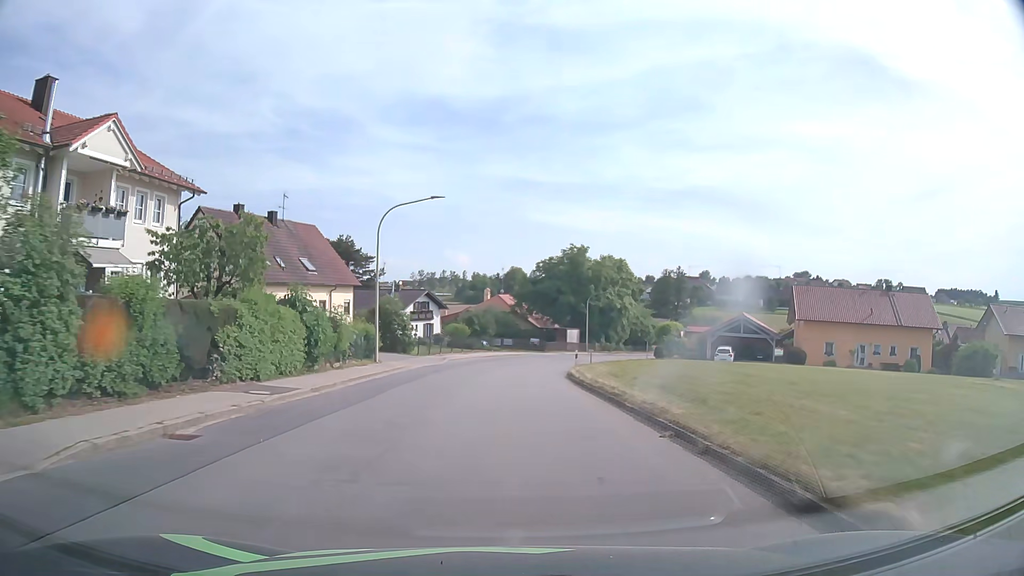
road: tertiary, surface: asphalt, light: Day
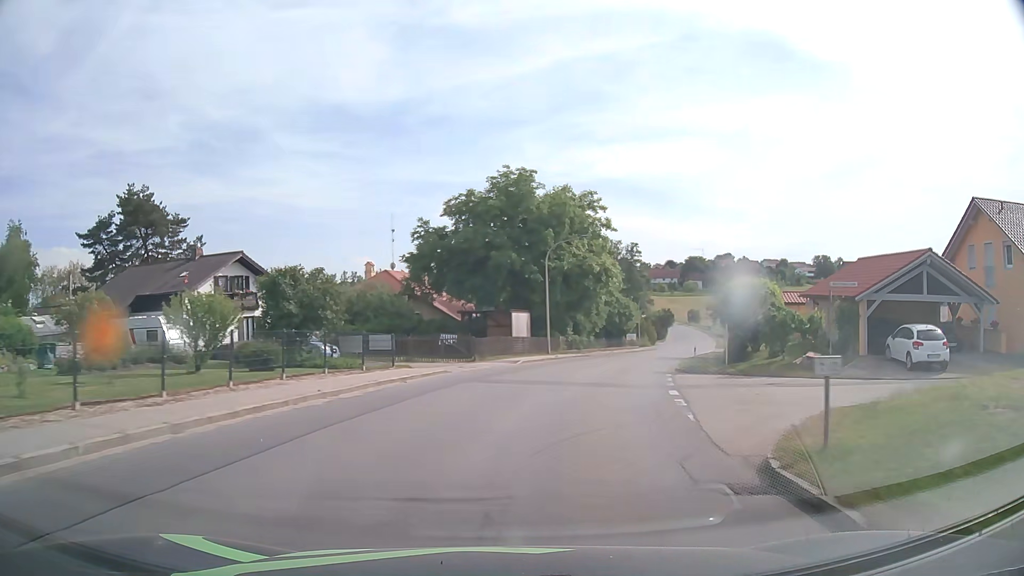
(+1.1, +38.2) m; +7°
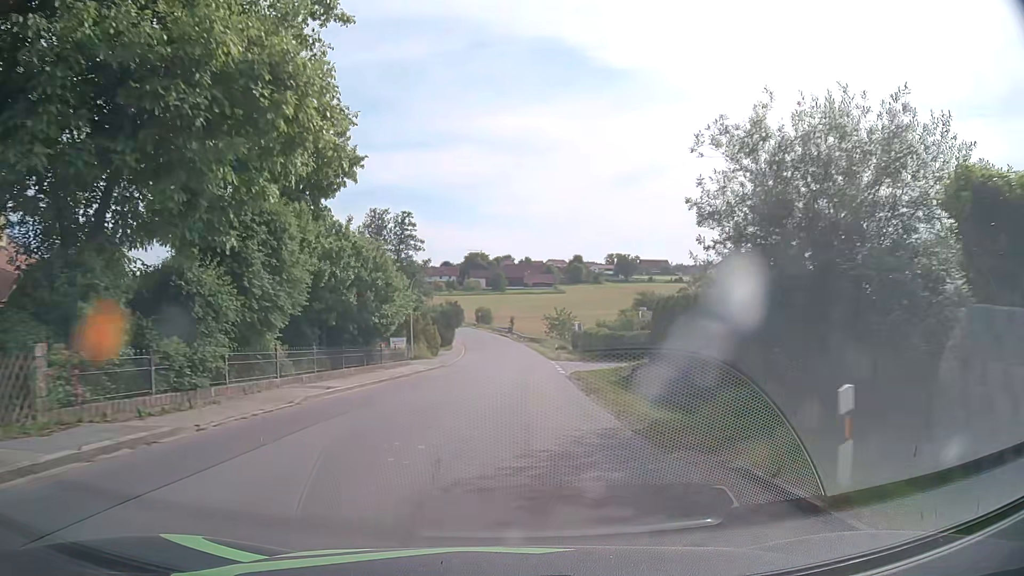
(+7.0, +37.1) m; +19°
(0, +10) (0, +20) (+1, +30) (+1, +40) (+1, +50) (+1, +60) (+1, +70) (0, +80) (-1, +90) (-2, +100) m
